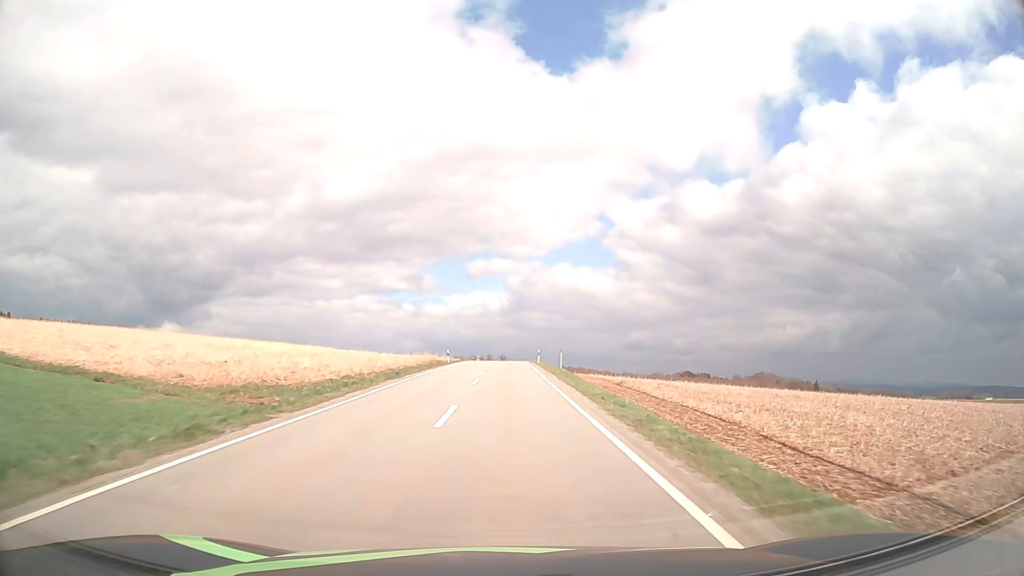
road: tertiary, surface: asphalt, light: Day
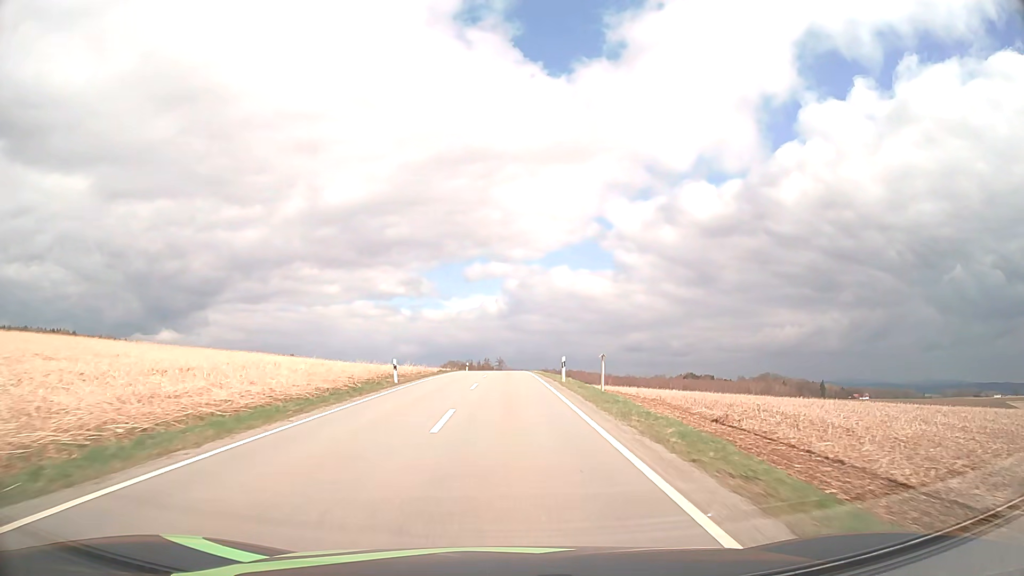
(+0.1, +24.1) m; 0°
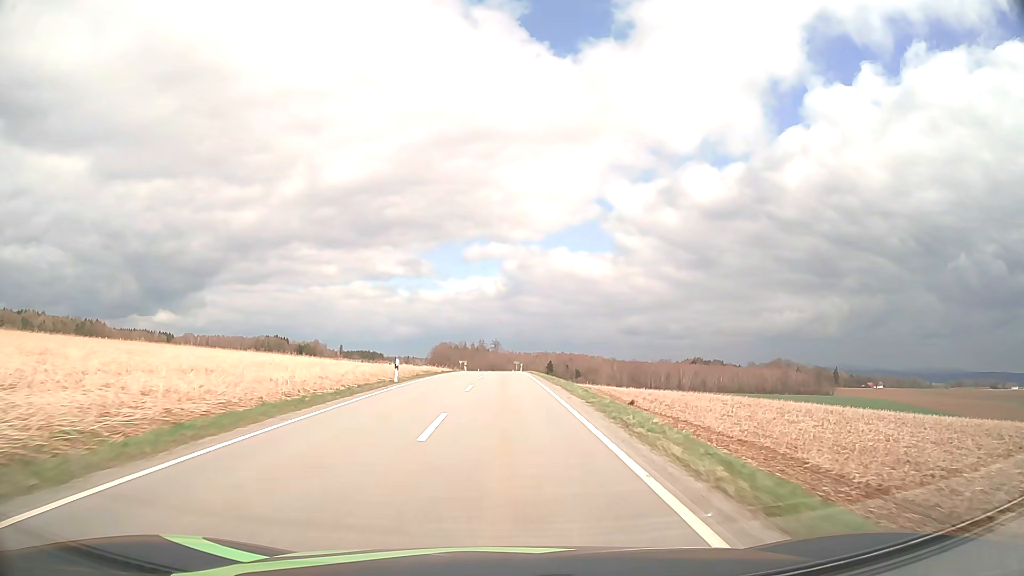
(+0.1, +49.2) m; 0°
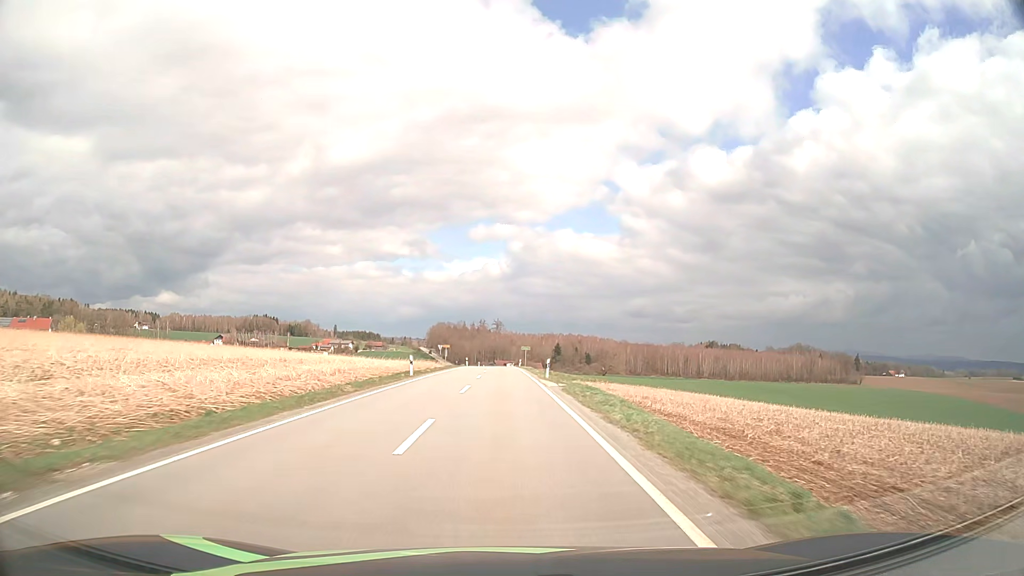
(-0.1, +49.1) m; 0°
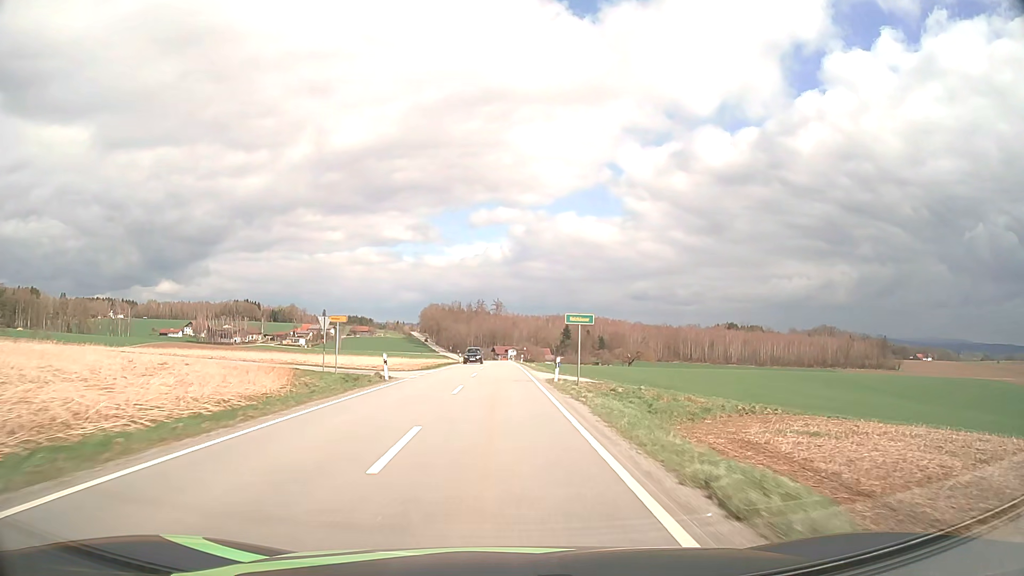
(-0.1, +61.3) m; 0°
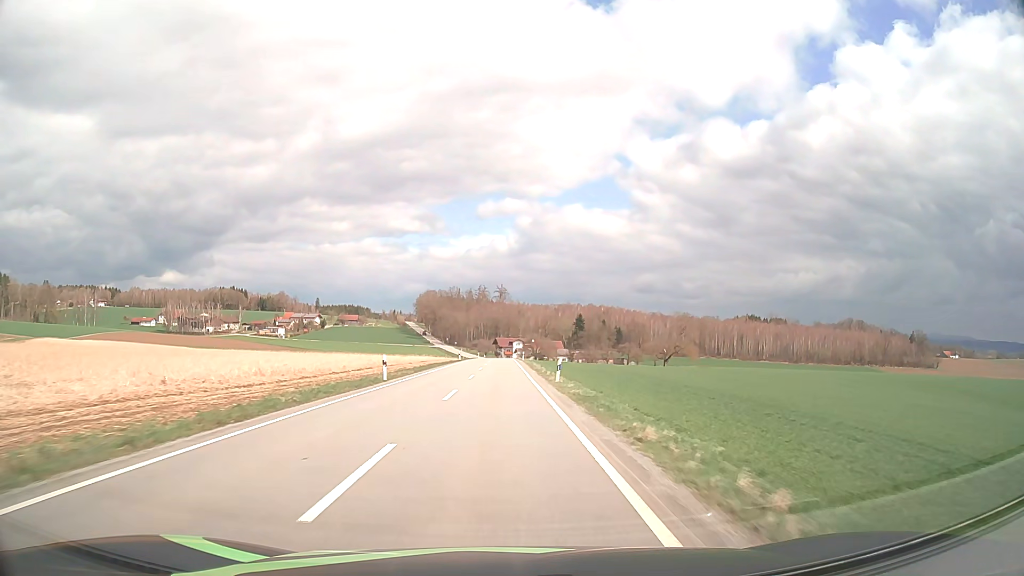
(-0.2, +49.9) m; 0°
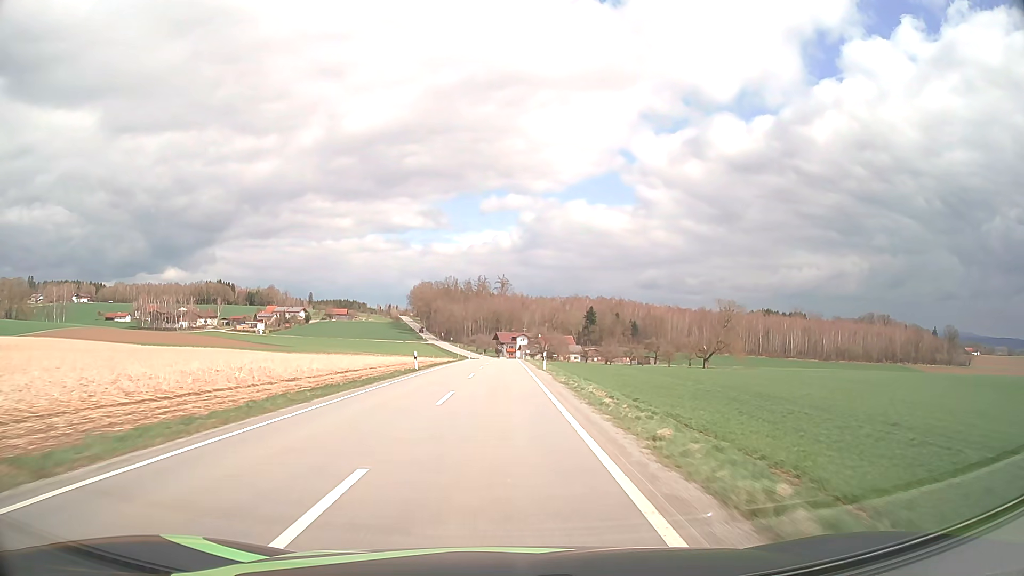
(-0.1, +37.9) m; 0°
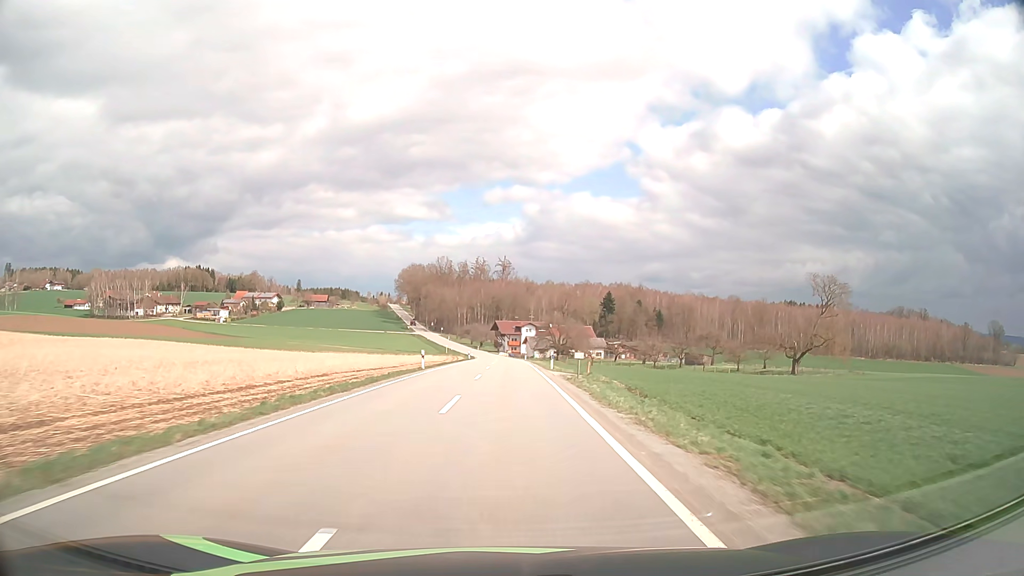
(-0.2, +50.3) m; 0°
(0, +10) (0, +20) (0, +30) (0, +40) (0, +50) (+1, +60) (+1, +70) (0, +80) (0, +90) (0, +100) m
